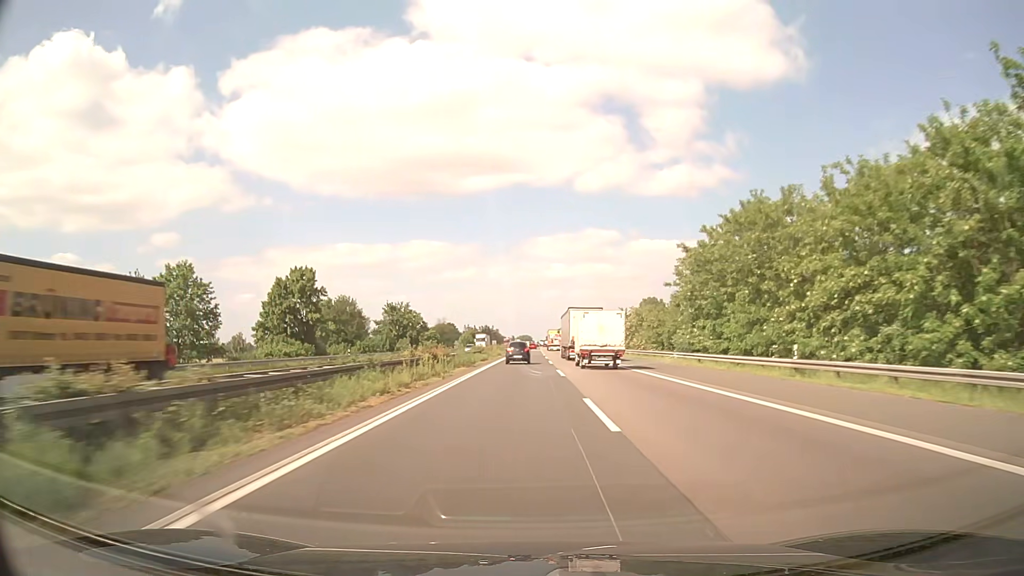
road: motorway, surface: asphalt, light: Day
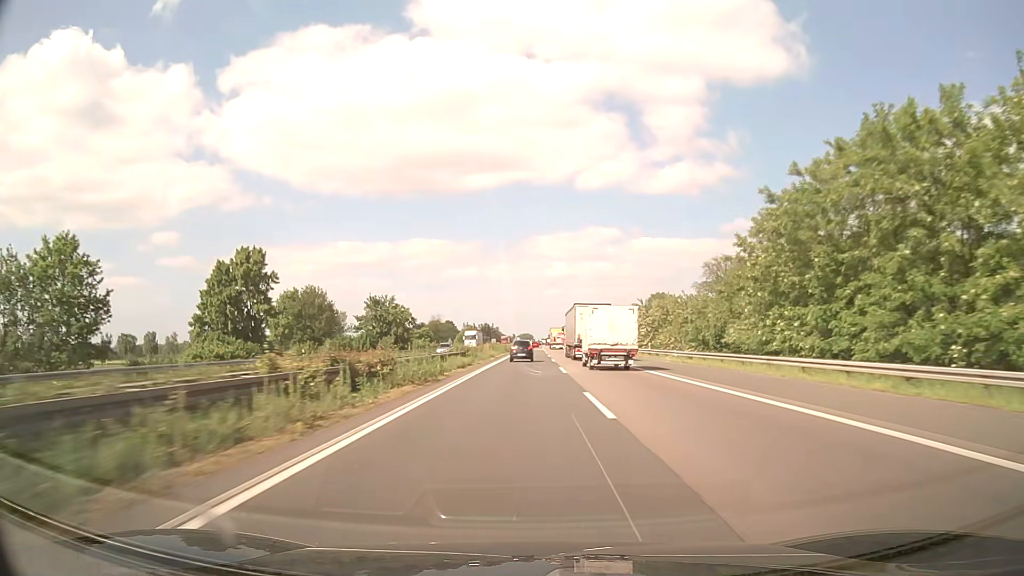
(0.0, +16.6) m; 0°
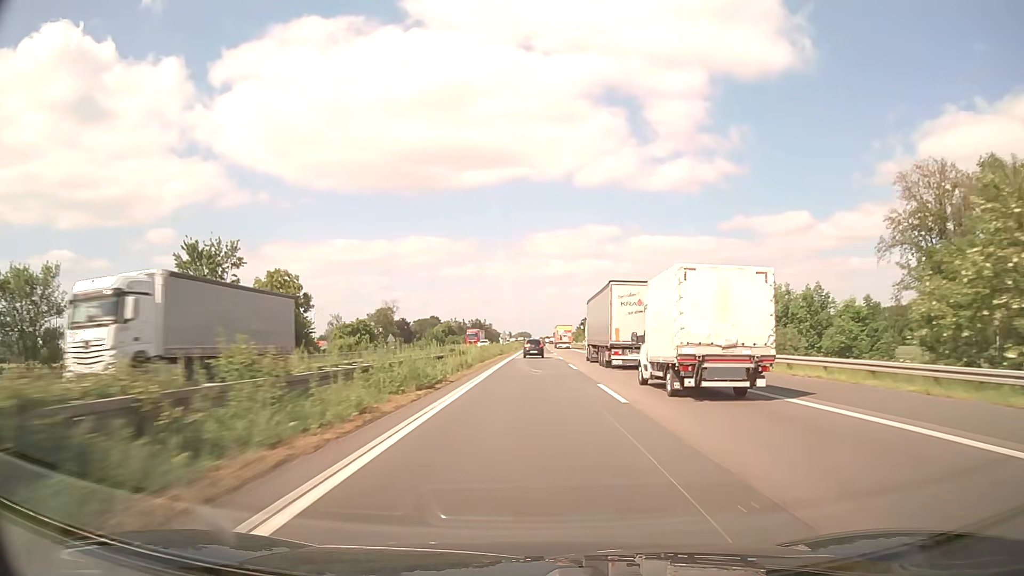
(0.0, +69.4) m; 0°
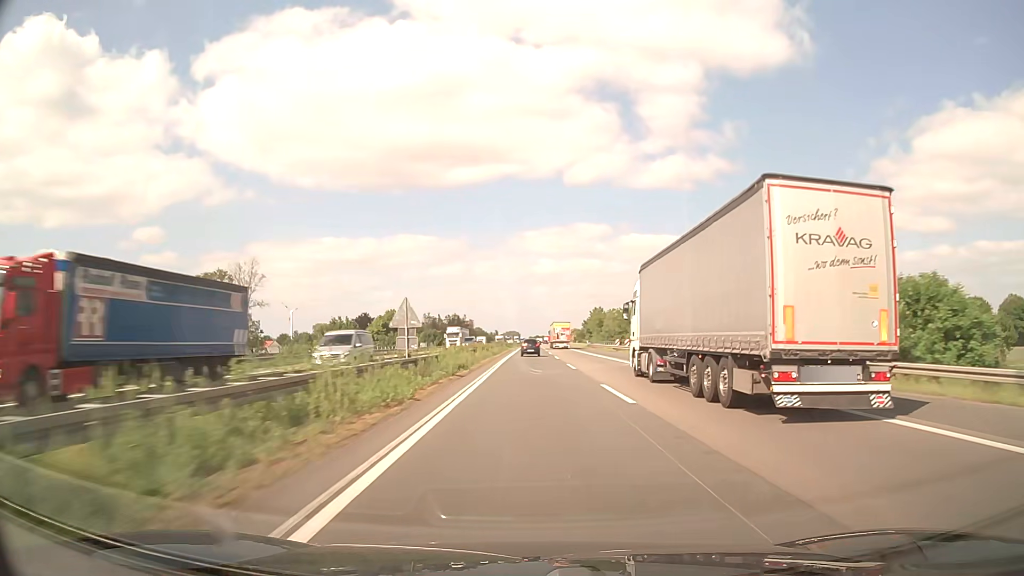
(+0.5, +72.5) m; +1°
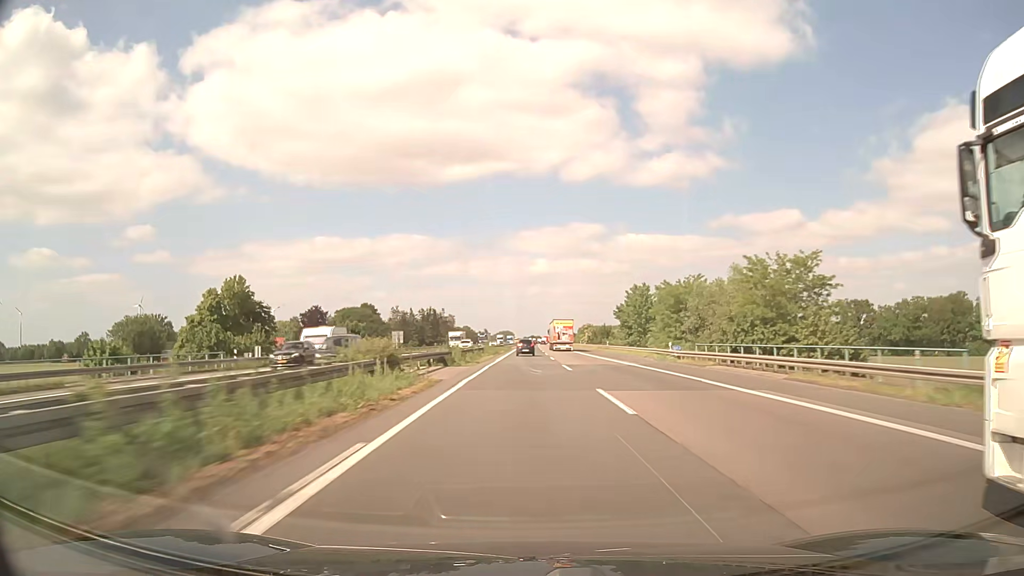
(+0.3, +74.6) m; 0°
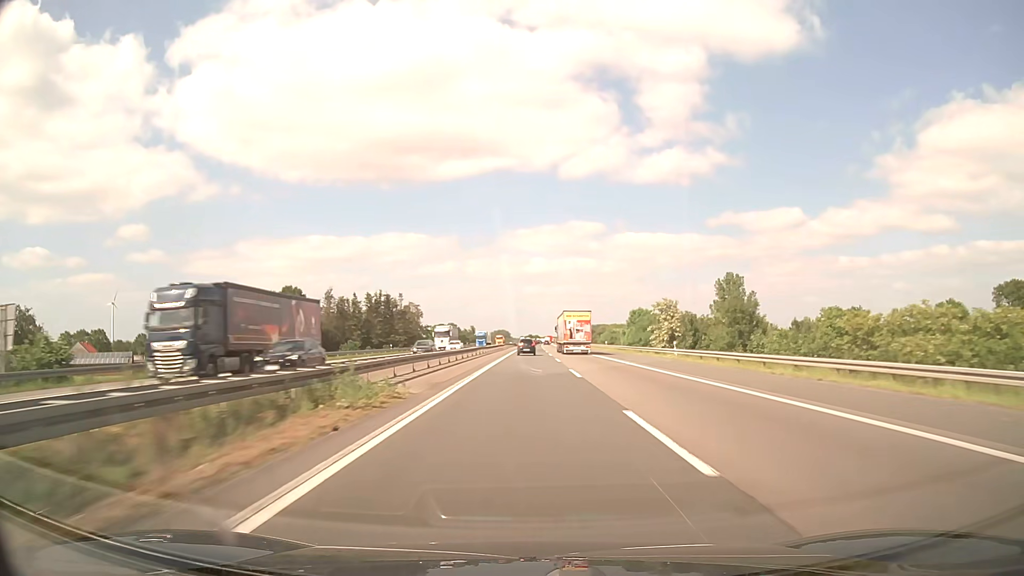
(+0.1, +95.9) m; 0°
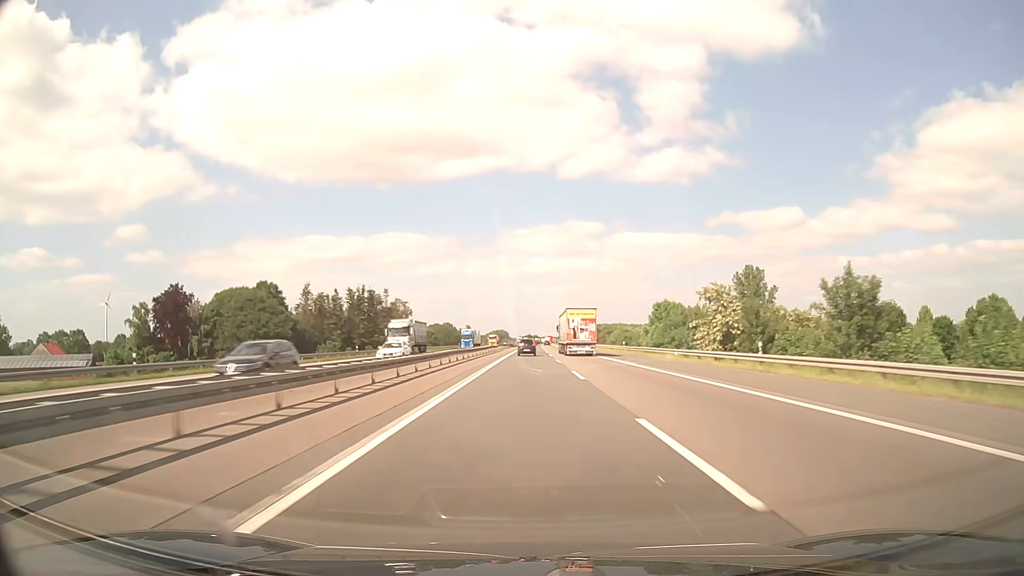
(0.0, +19.5) m; 0°
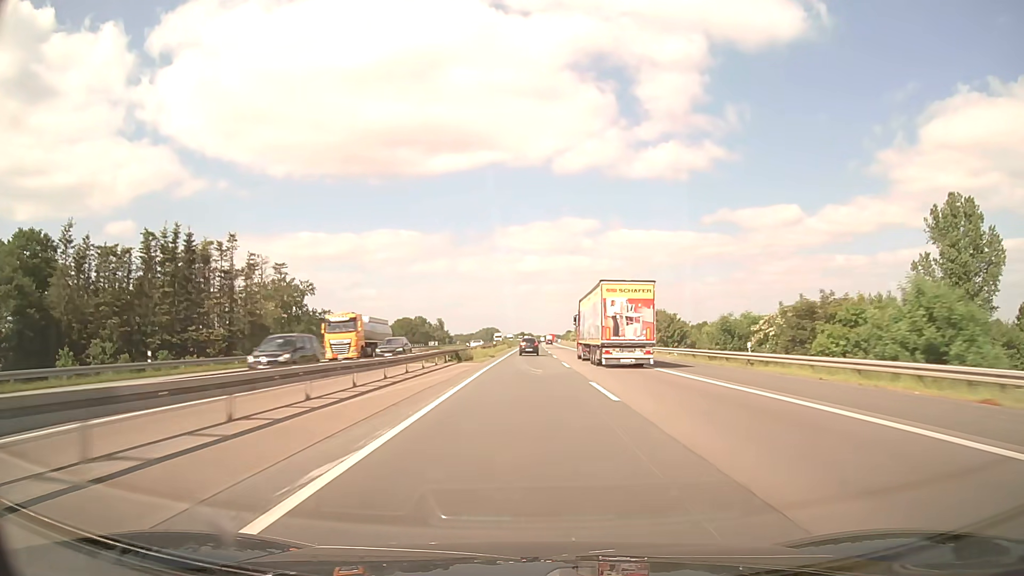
(+0.4, +98.7) m; +1°
(0, +10) (0, +20) (0, +30) (0, +40) (0, +50) (0, +60) (0, +70) (+1, +80) (+1, +90) (+1, +100) m
